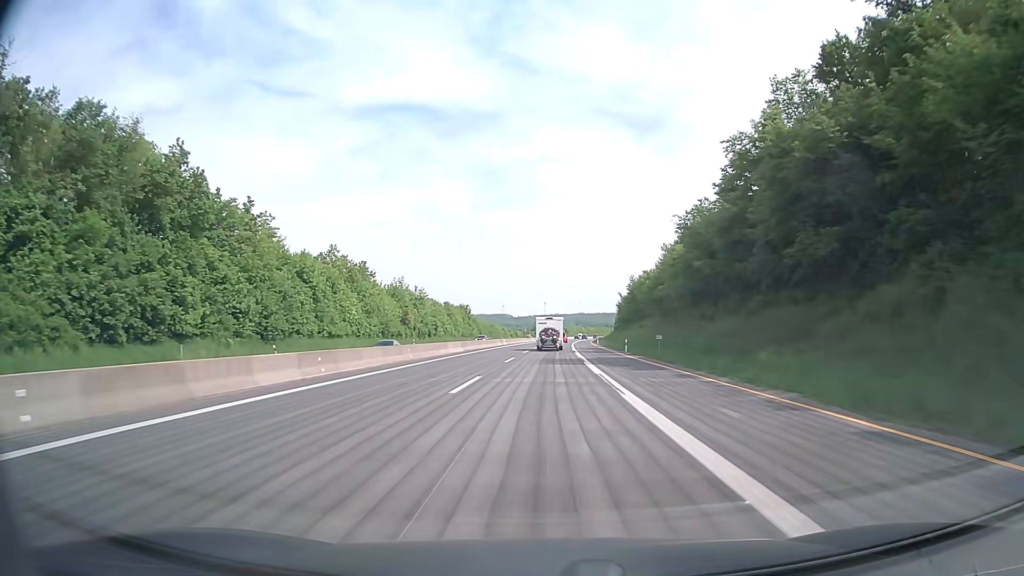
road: motorway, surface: asphalt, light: Day
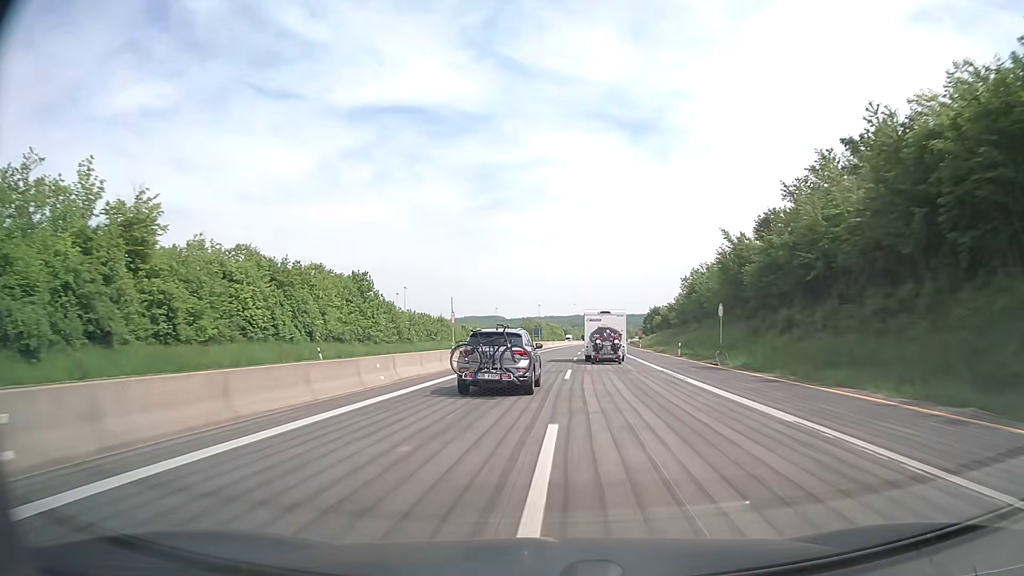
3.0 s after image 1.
(+0.9, +101.3) m; 0°
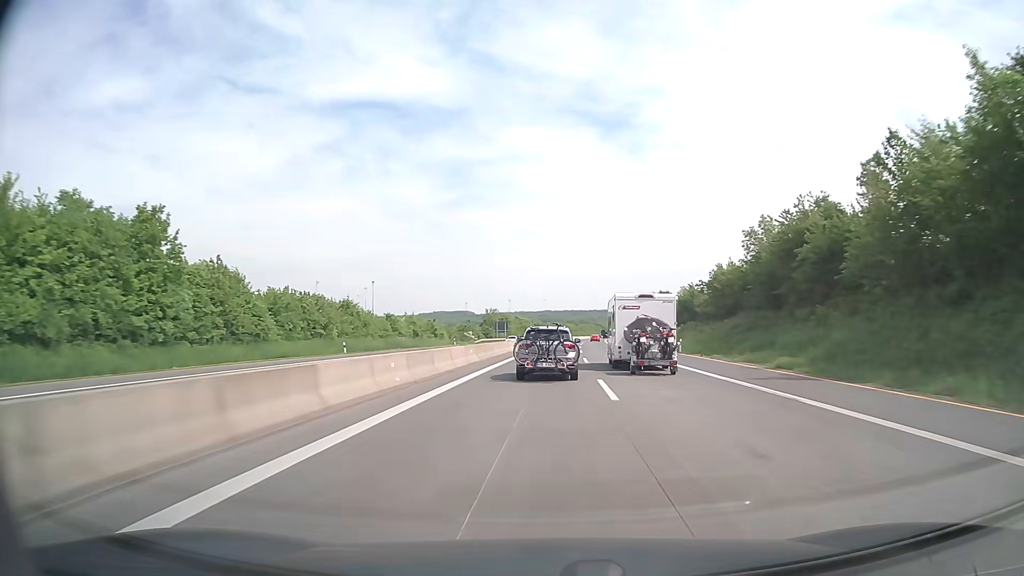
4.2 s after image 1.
(+0.9, +44.5) m; +2°
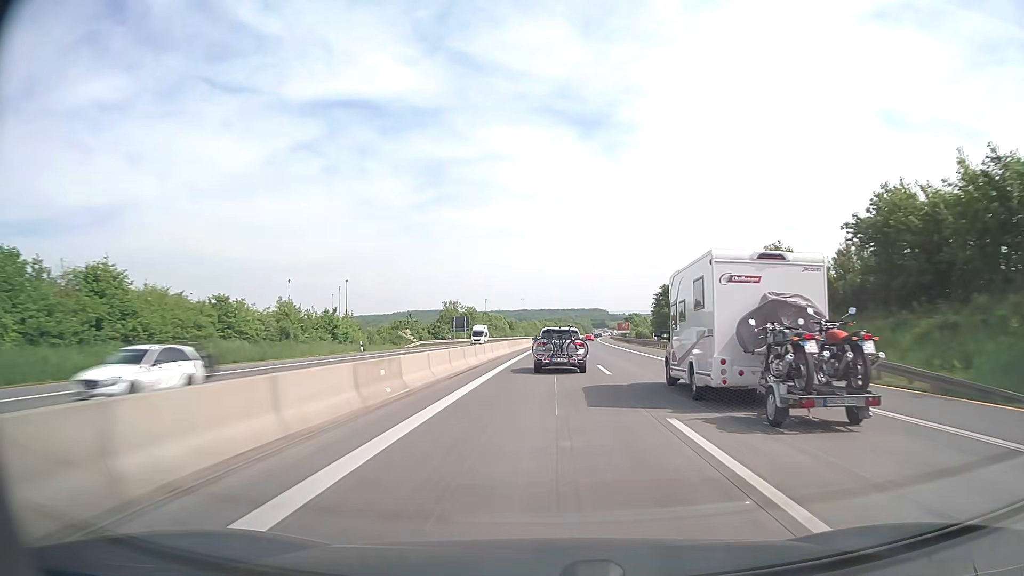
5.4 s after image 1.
(+0.8, +45.1) m; +2°
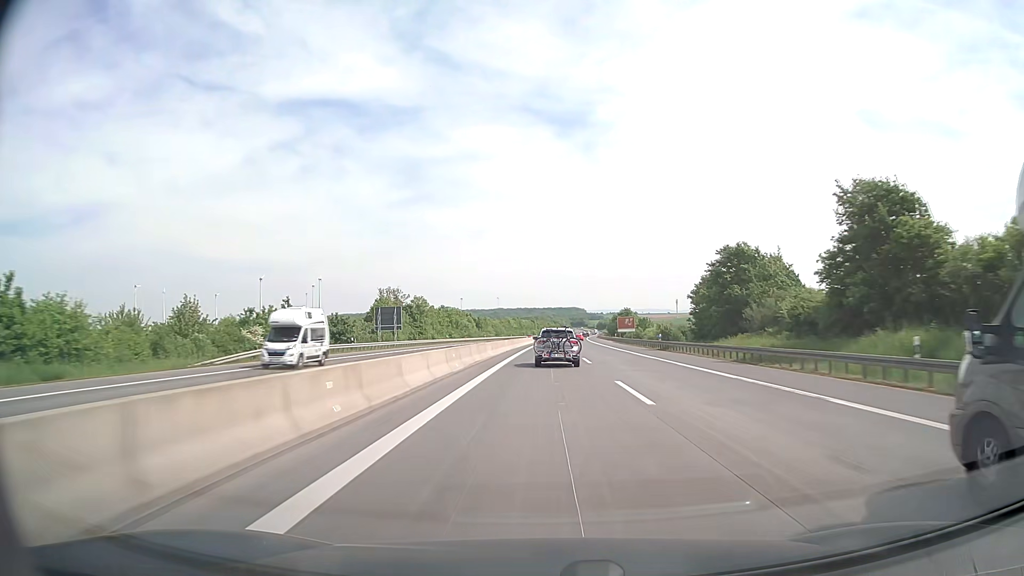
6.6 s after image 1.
(+0.8, +45.3) m; +2°
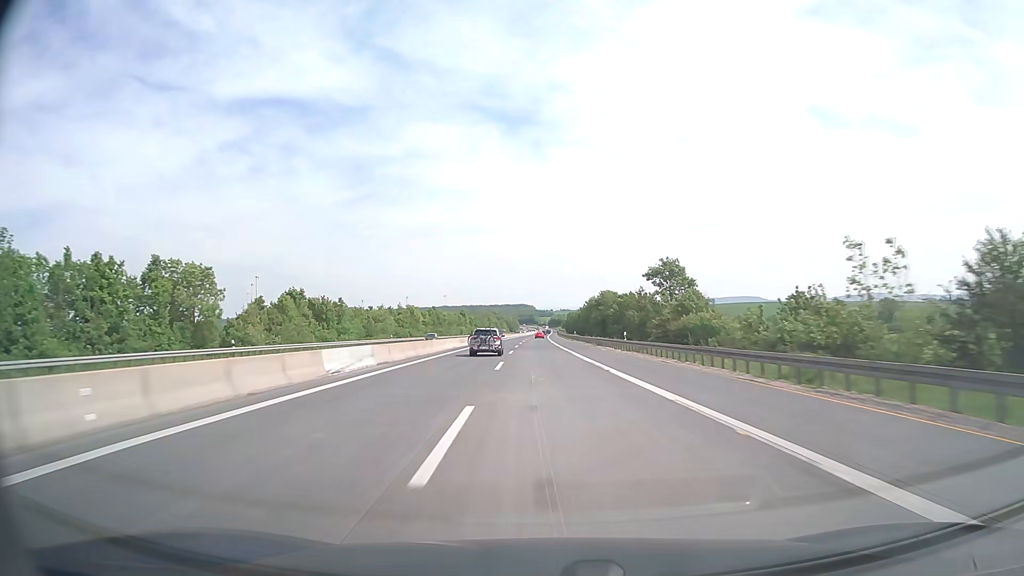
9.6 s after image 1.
(+5.3, +113.7) m; +5°
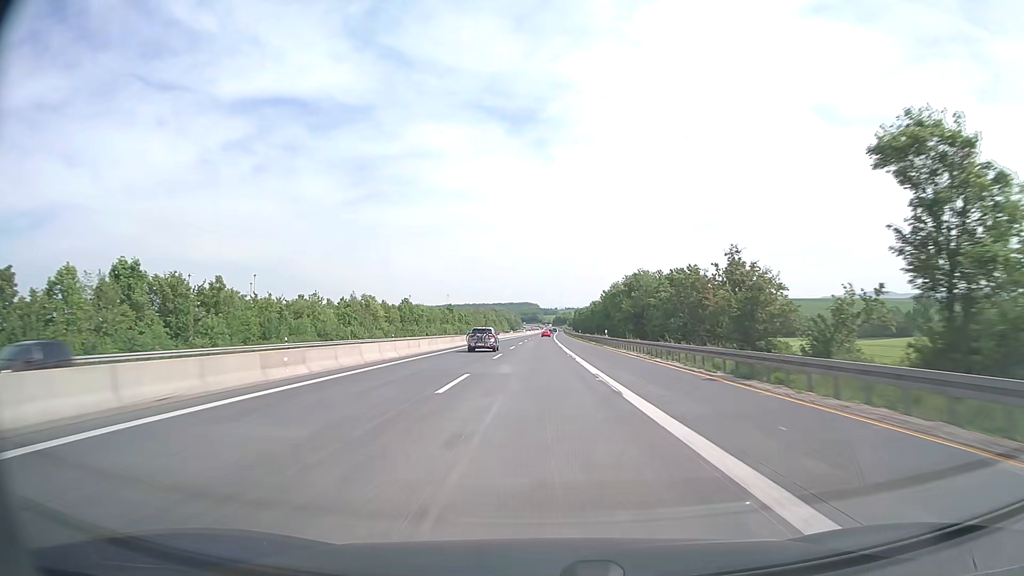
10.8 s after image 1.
(-0.1, +45.0) m; 0°
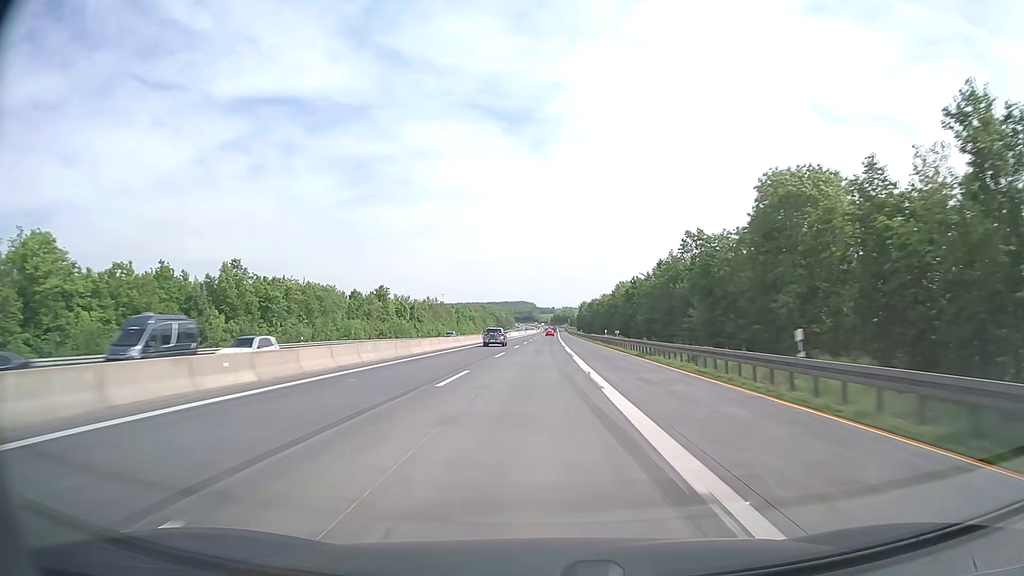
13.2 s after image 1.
(+0.1, +87.2) m; 0°
(0, +10) (0, +20) (0, +30) (0, +40) (0, +50) (0, +60) (0, +70) (0, +80) (+1, +90) (+1, +100) m
